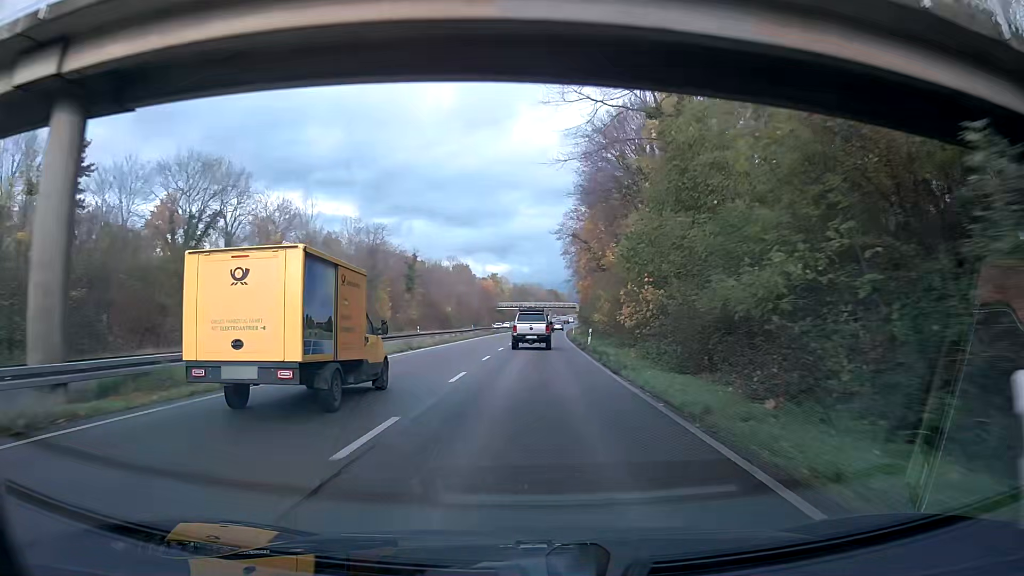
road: trunk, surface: asphalt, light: Day
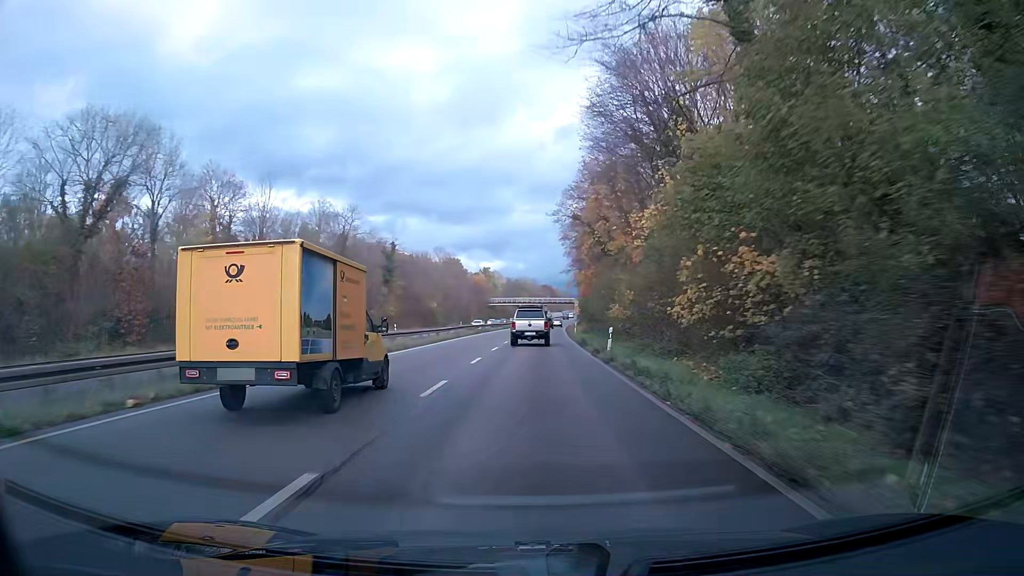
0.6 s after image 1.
(0.0, +12.4) m; 0°
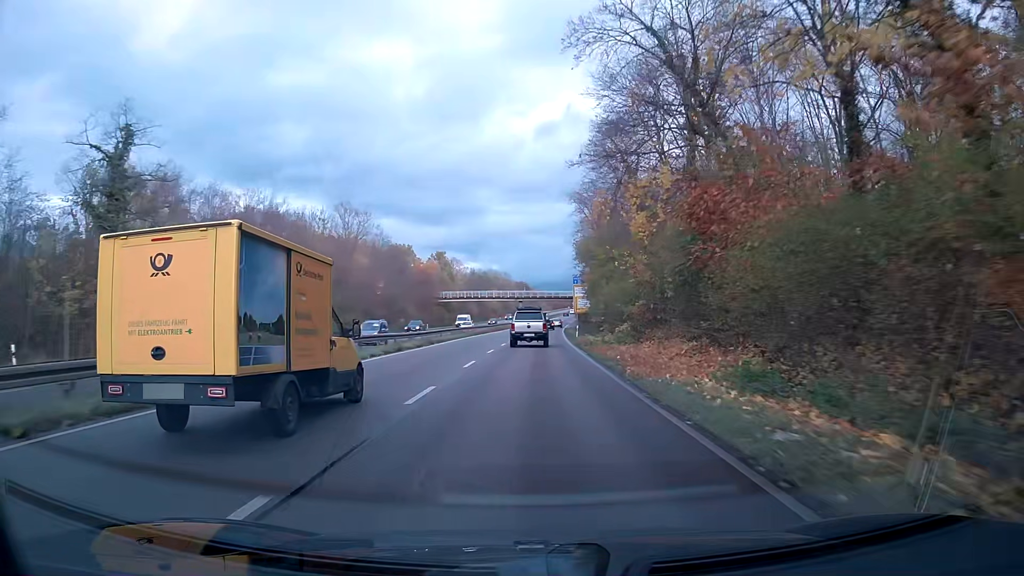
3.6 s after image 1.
(+1.4, +62.5) m; +2°
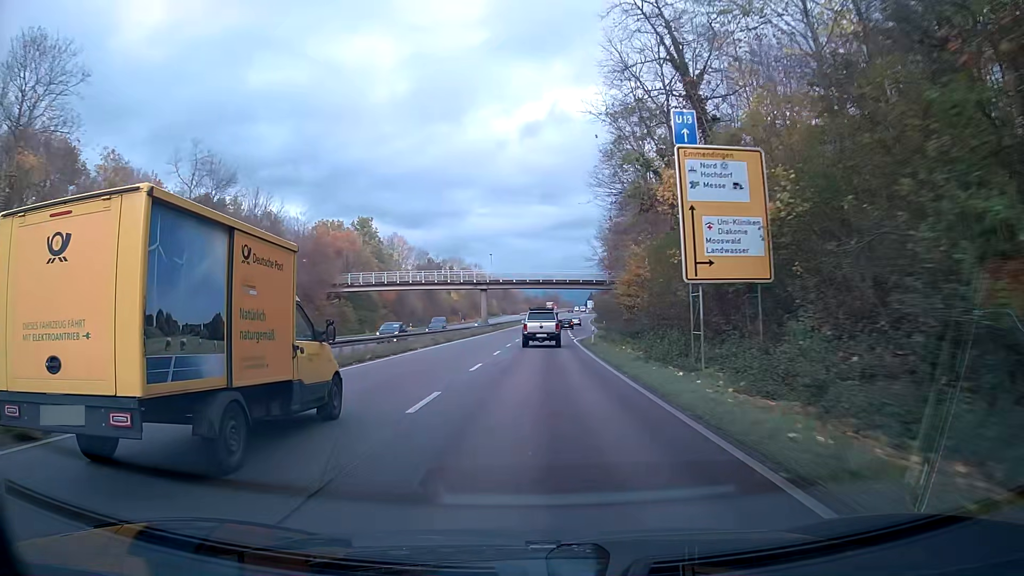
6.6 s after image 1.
(+0.8, +62.6) m; +2°
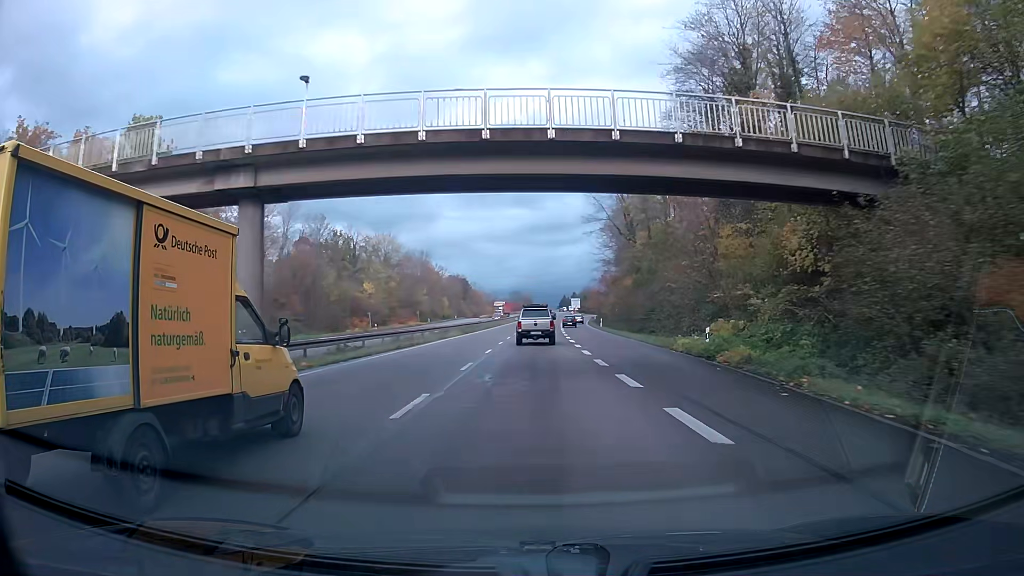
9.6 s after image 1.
(+1.4, +62.5) m; +2°
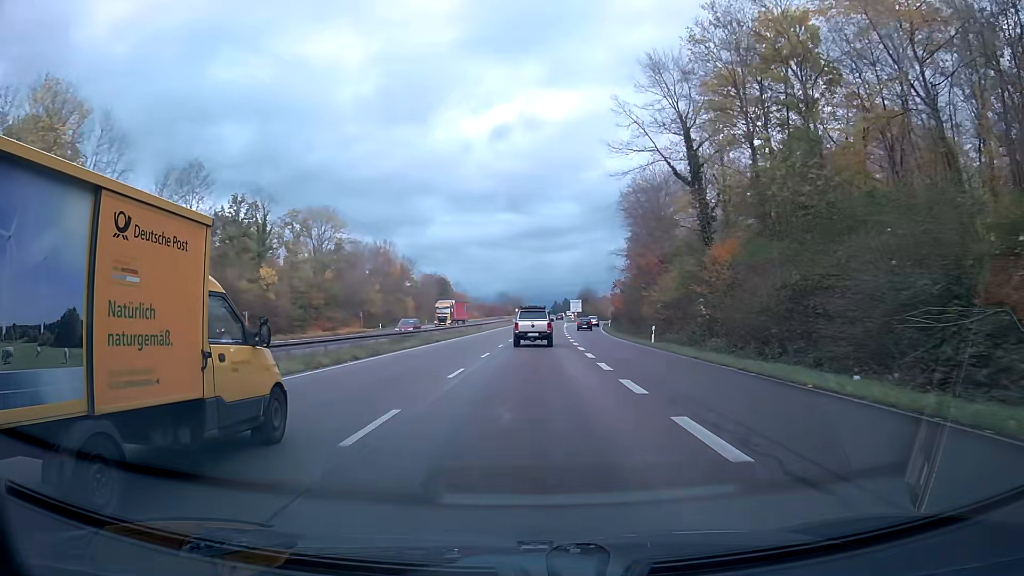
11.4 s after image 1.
(+0.2, +37.4) m; +1°
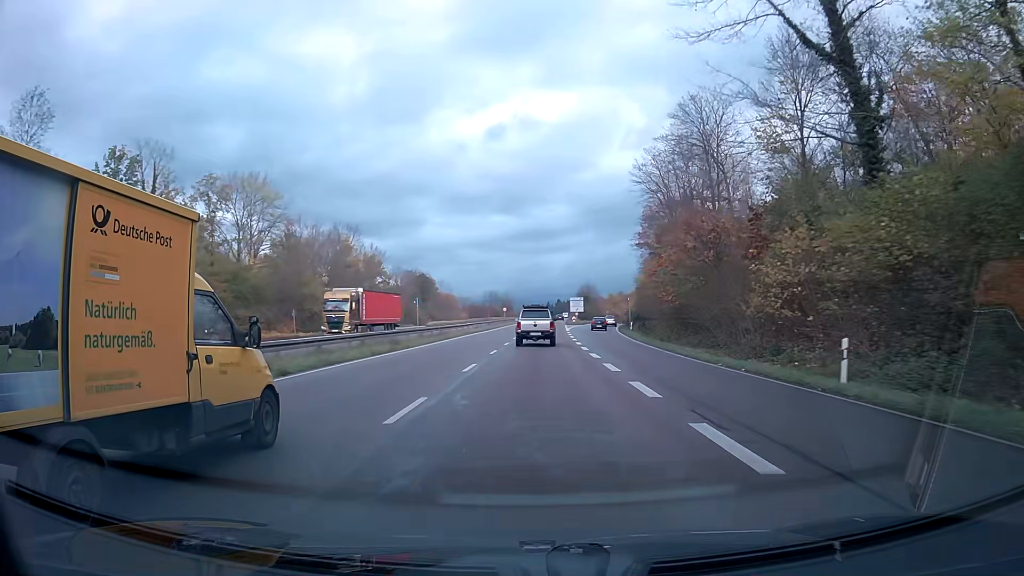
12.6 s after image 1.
(+0.2, +24.9) m; +1°
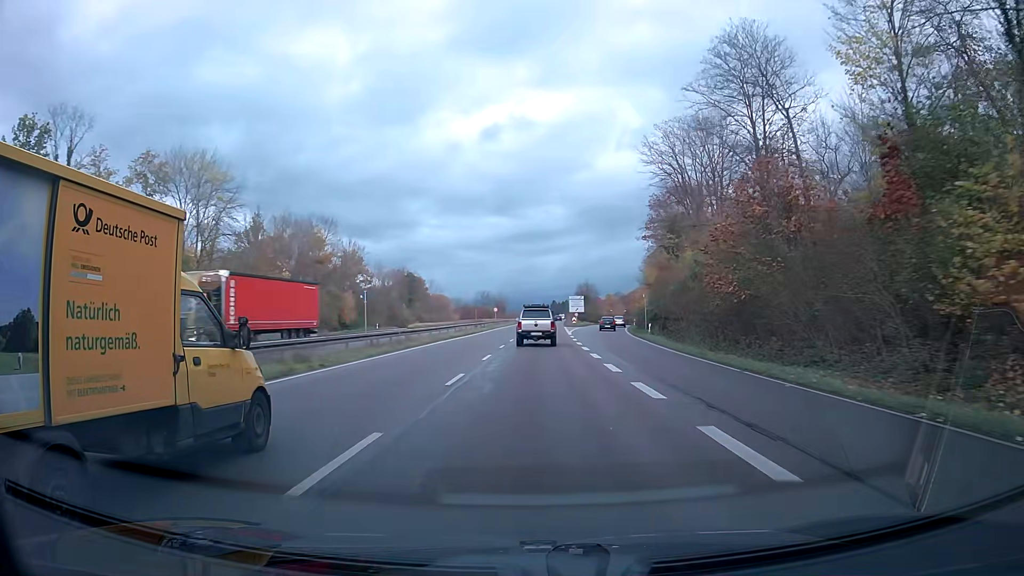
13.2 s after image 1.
(0.0, +12.5) m; 0°
